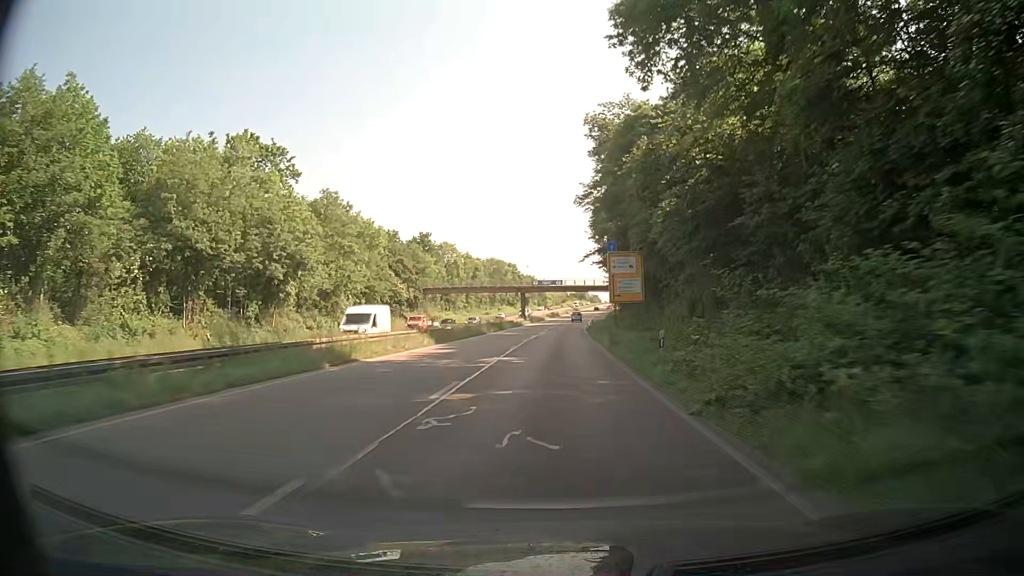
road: trunk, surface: asphalt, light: Day
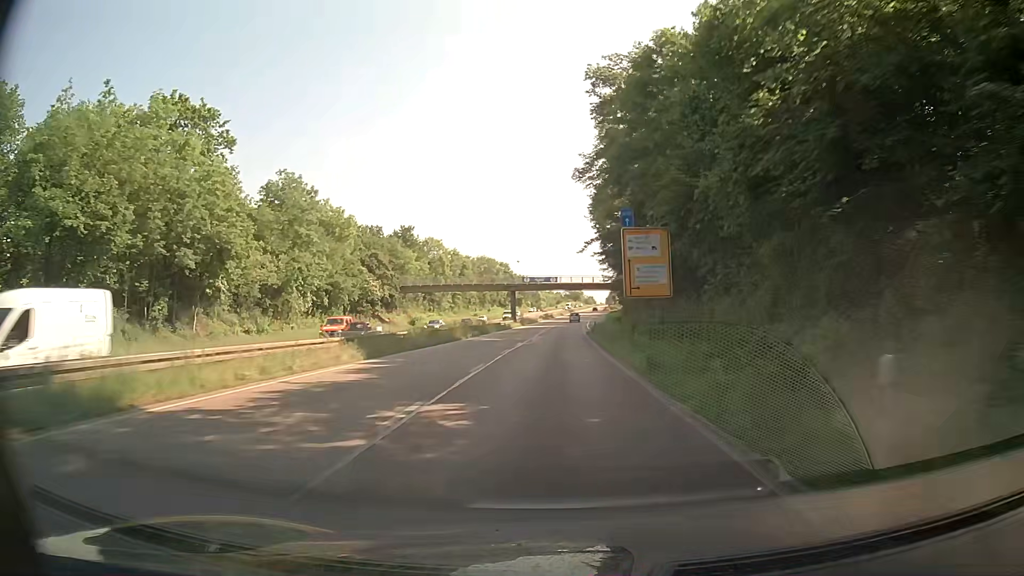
(+0.1, +12.3) m; +1°
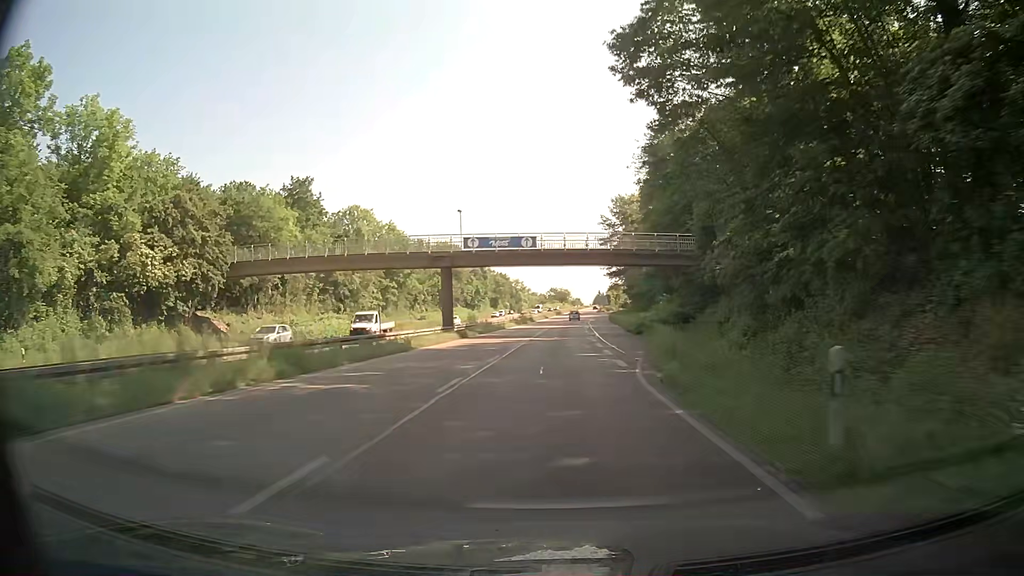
(+0.7, +49.3) m; +2°
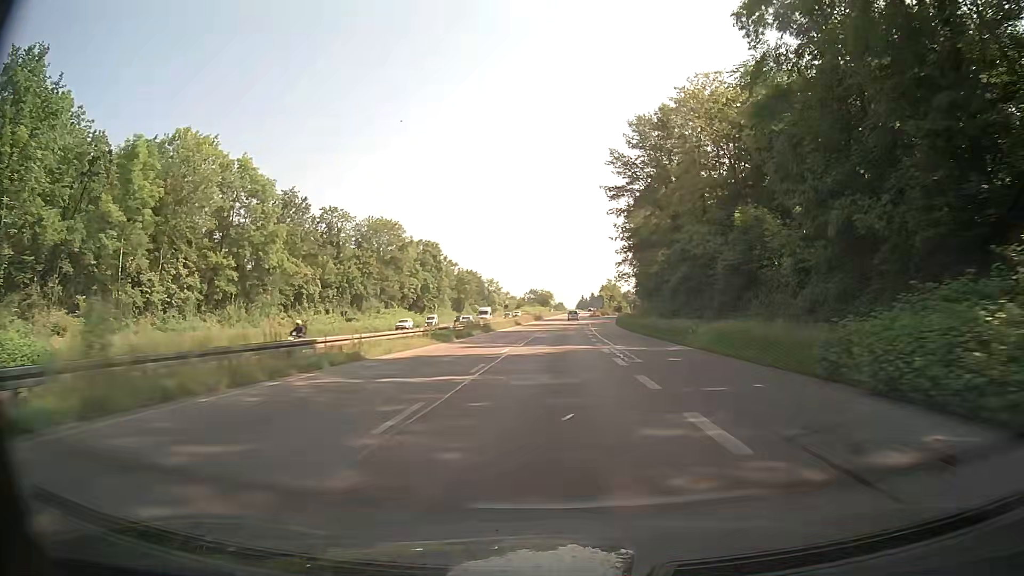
(+0.5, +49.2) m; 0°
(0, +10) (0, +20) (+1, +30) (+1, +40) (+2, +50) (+2, +60) (+3, +70) (+3, +80) (+4, +90) (+5, +100) m
